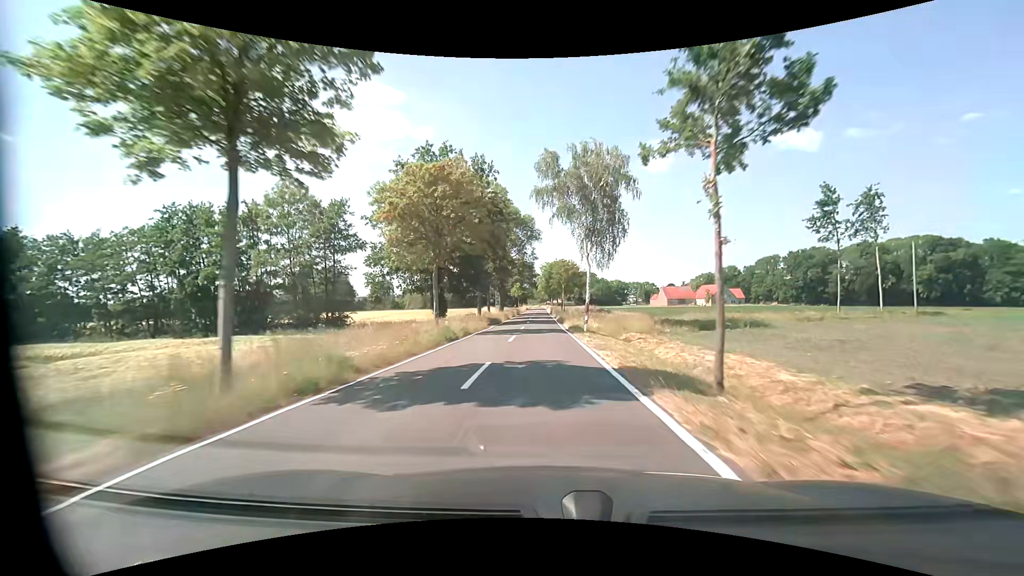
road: tertiary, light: Day
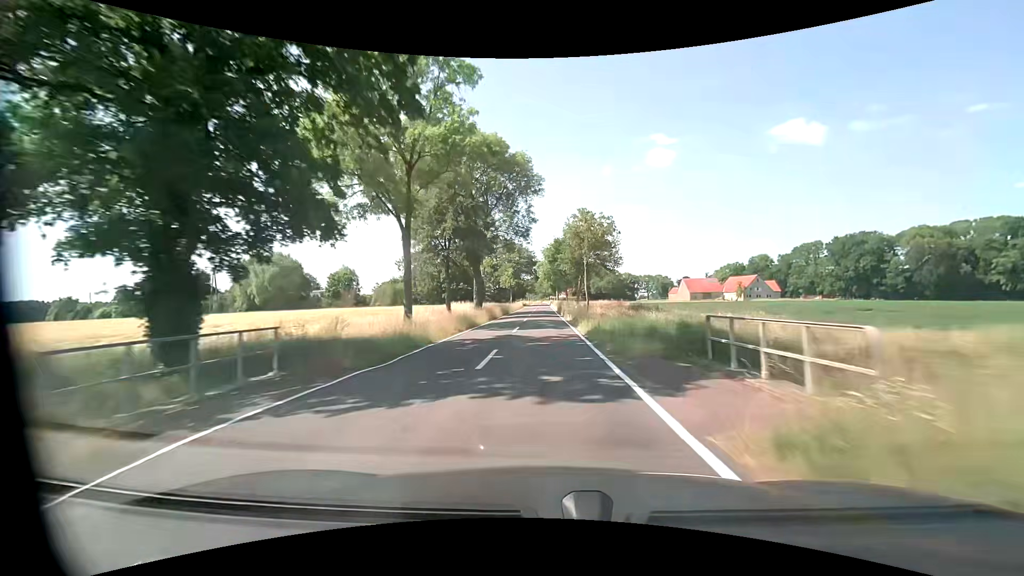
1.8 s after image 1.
(-0.2, +35.4) m; 0°
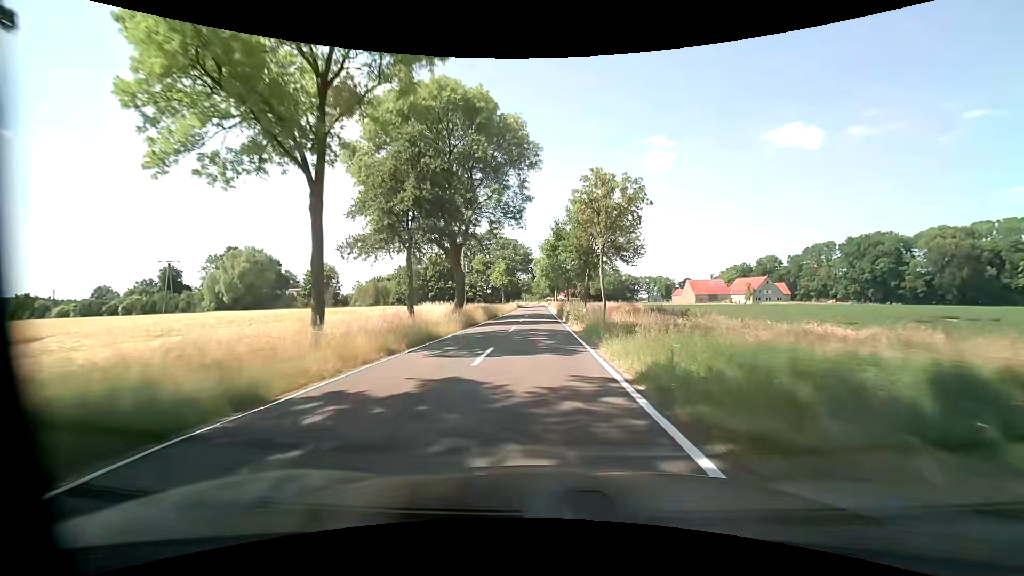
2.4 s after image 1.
(0.0, +11.7) m; 0°
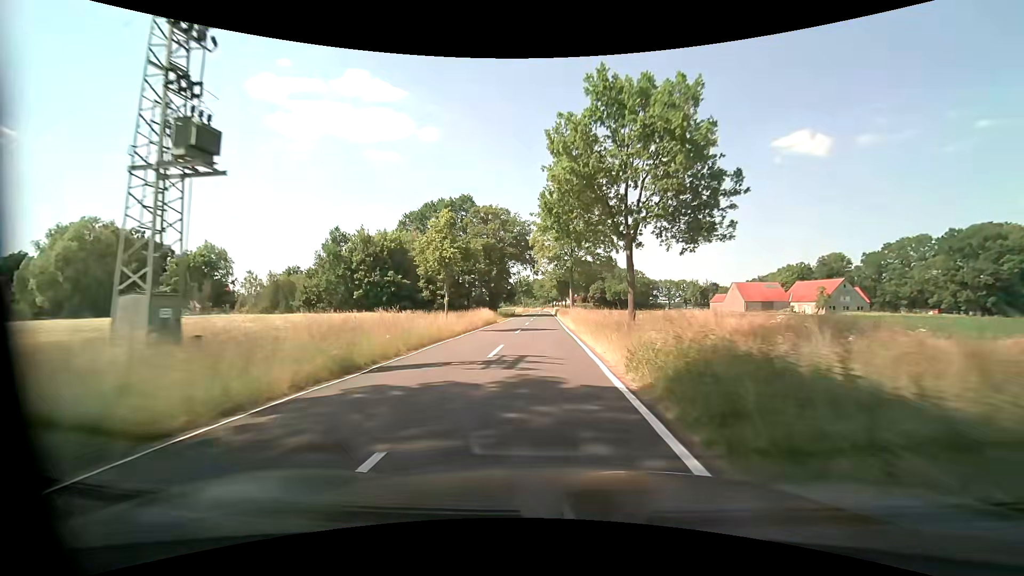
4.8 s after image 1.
(-0.2, +45.9) m; 0°
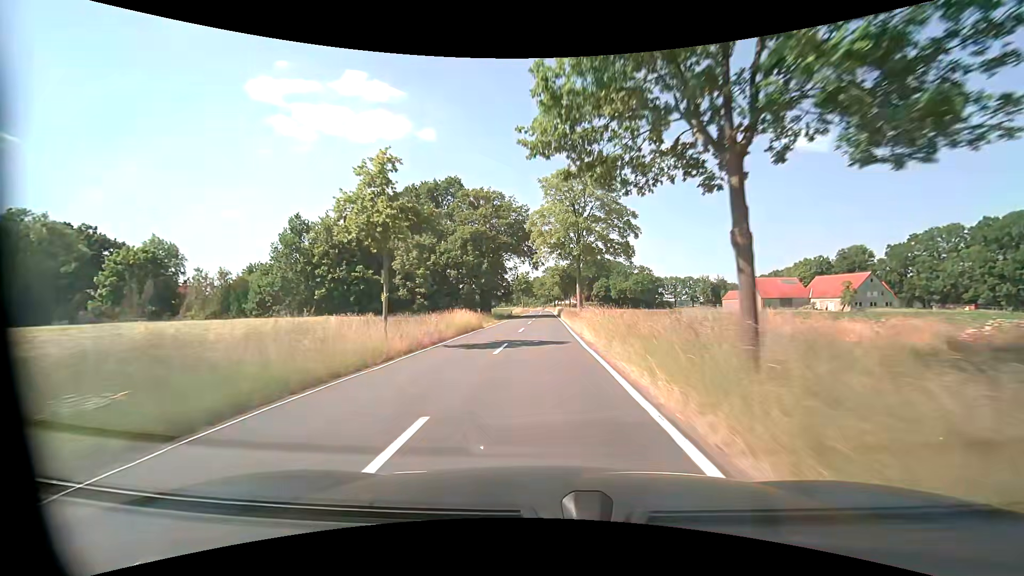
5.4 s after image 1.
(0.0, +11.3) m; 0°
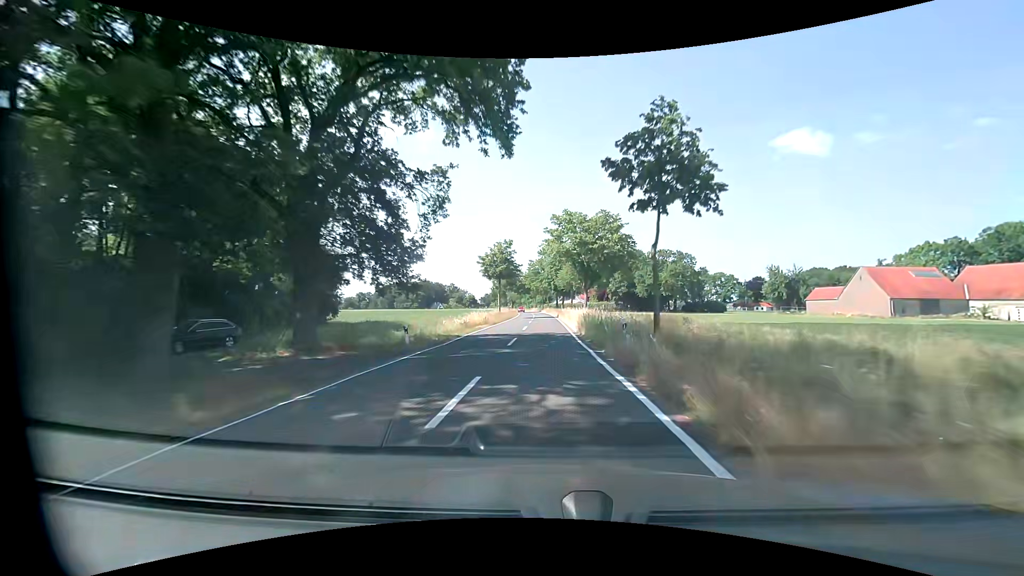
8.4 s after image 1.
(0.0, +56.4) m; 0°
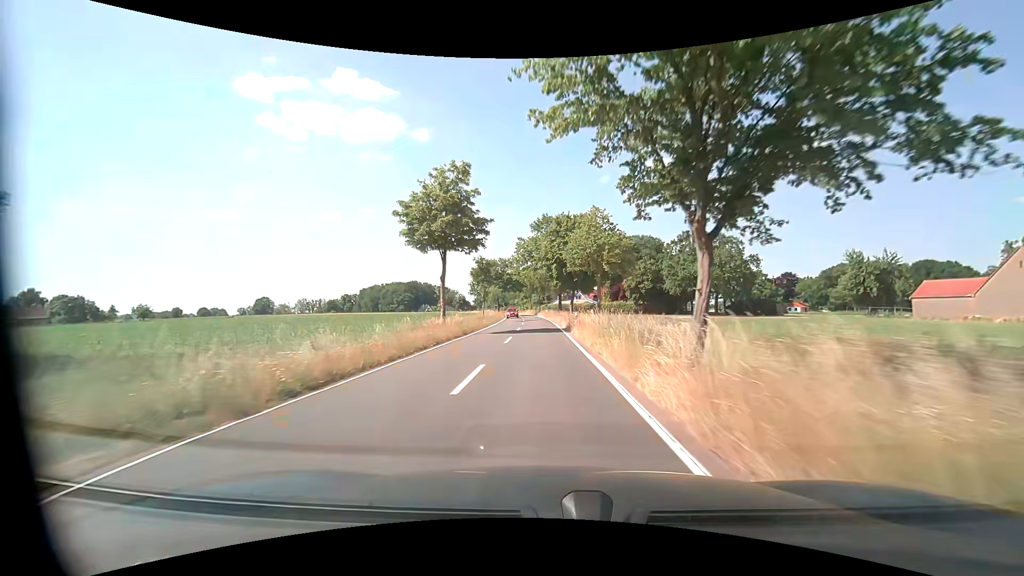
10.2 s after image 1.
(+0.1, +33.8) m; 0°
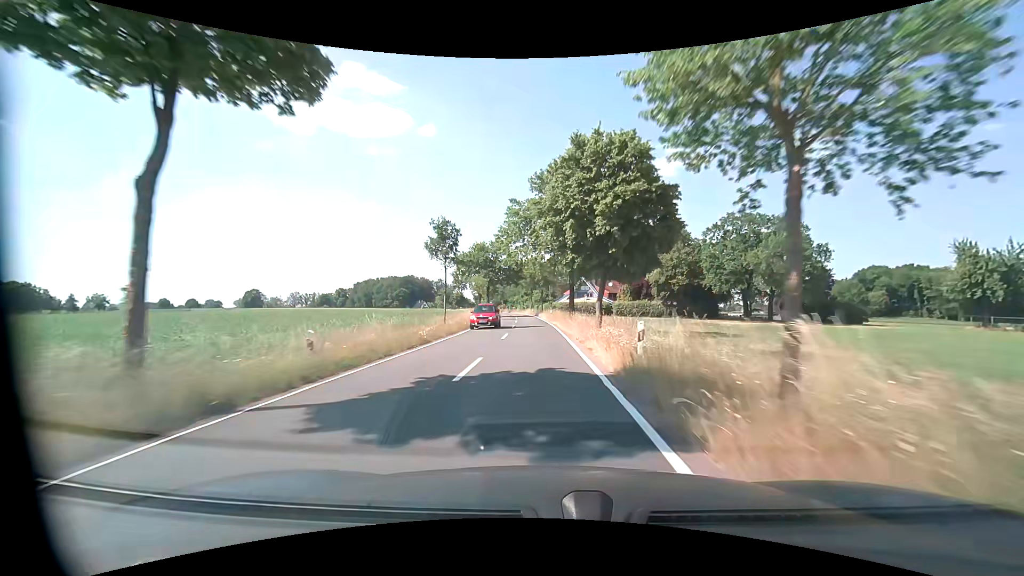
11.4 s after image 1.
(-0.1, +22.5) m; 0°
(0, +10) (0, +20) (-1, +30) (-1, +40) (-2, +50) (-2, +60) (-3, +70) (-4, +80) (-5, +90) (-6, +100) m
